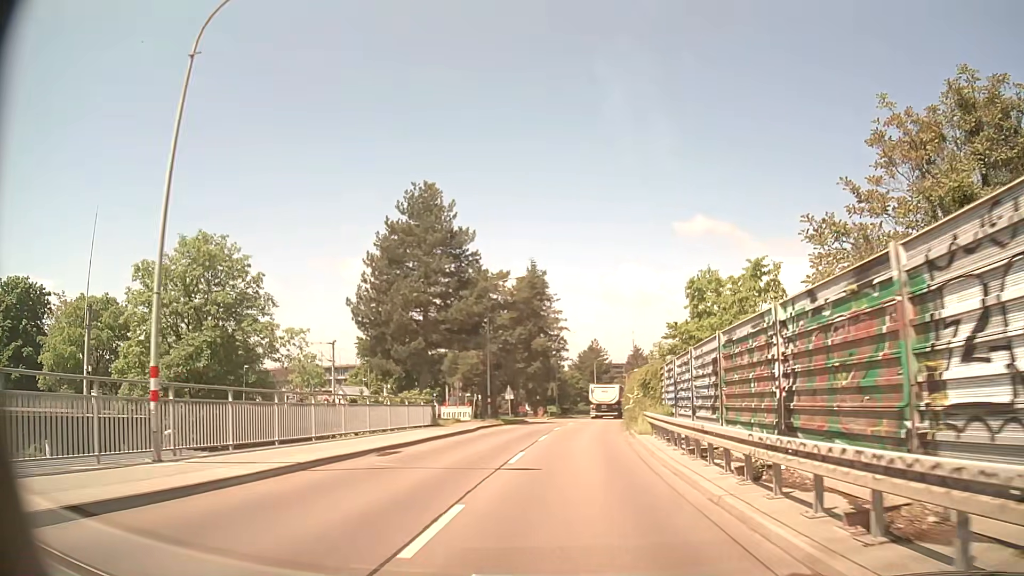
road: tertiary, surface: asphalt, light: Day
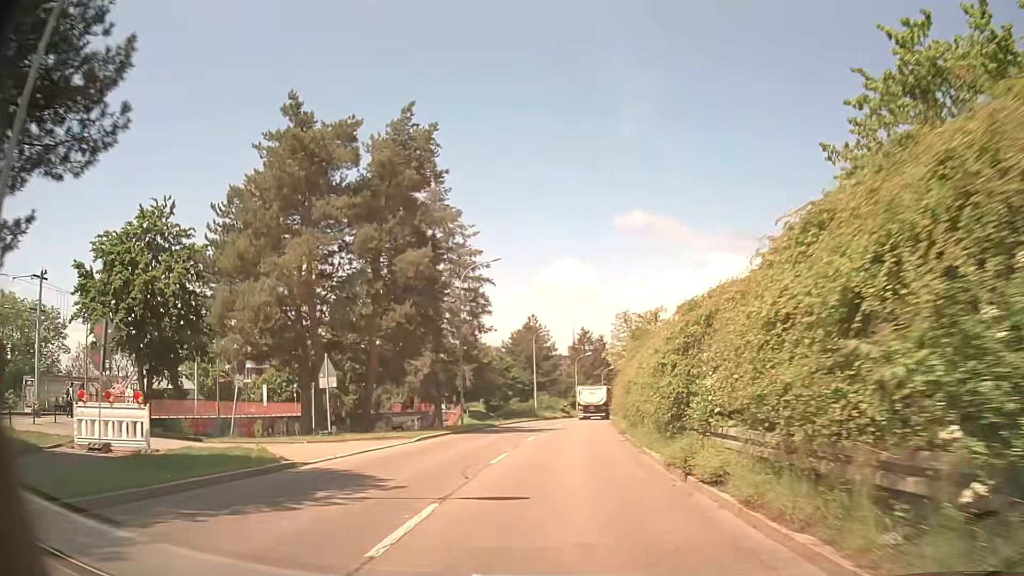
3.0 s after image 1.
(+1.8, +35.8) m; +6°
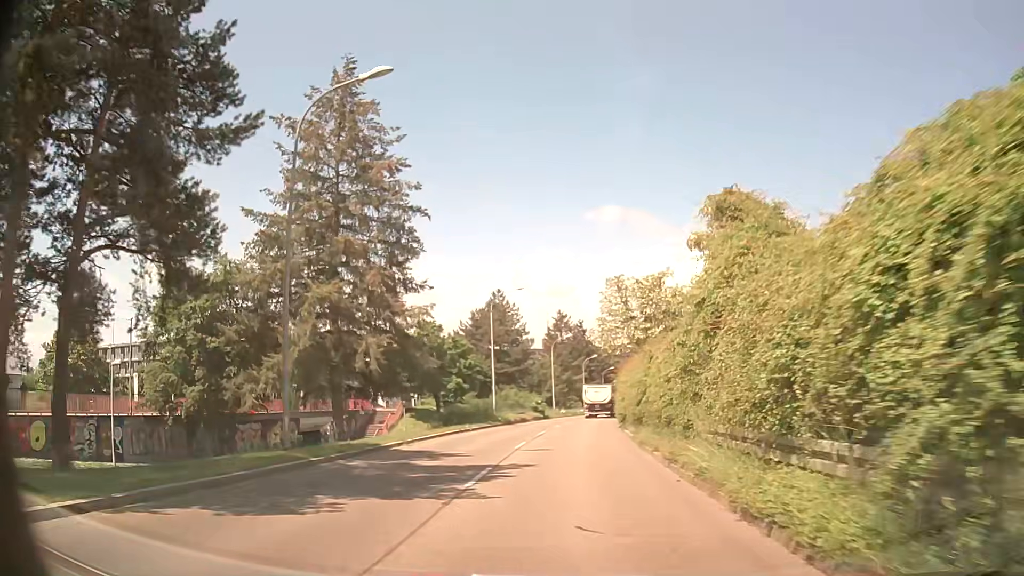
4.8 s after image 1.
(+0.4, +21.9) m; +2°
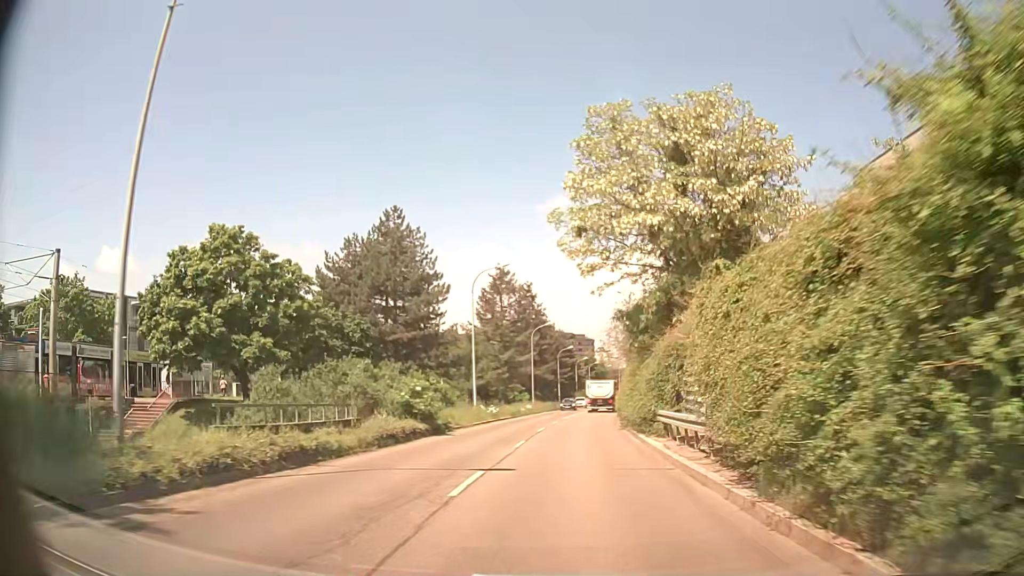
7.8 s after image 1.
(+1.5, +37.2) m; +5°
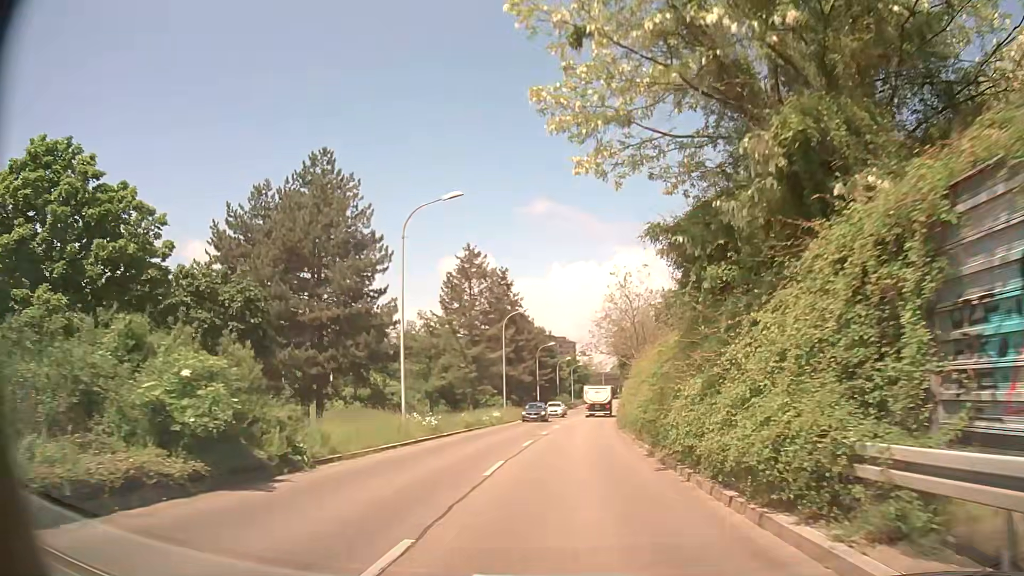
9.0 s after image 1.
(+0.1, +14.4) m; +2°
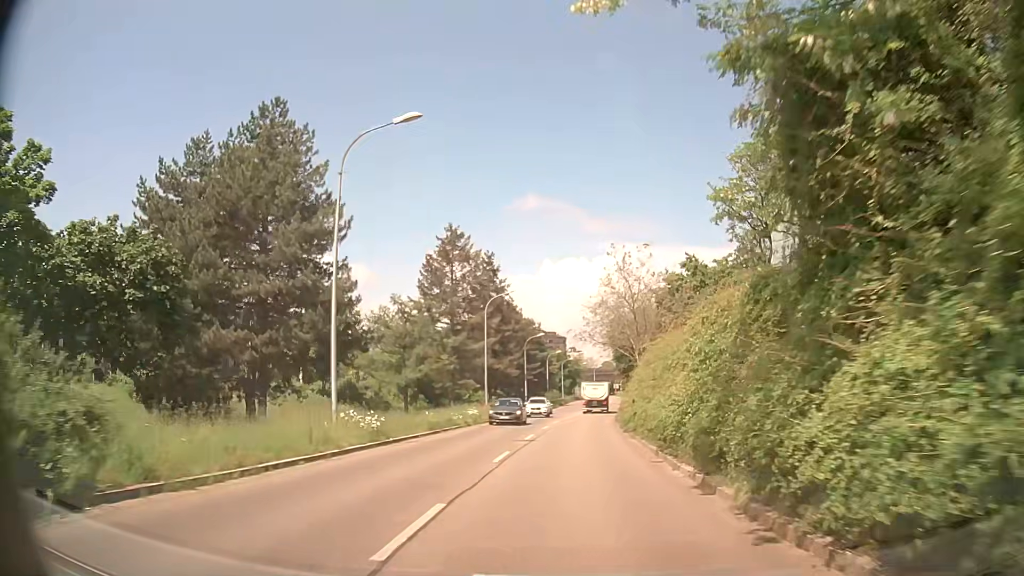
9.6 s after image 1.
(0.0, +7.1) m; +1°
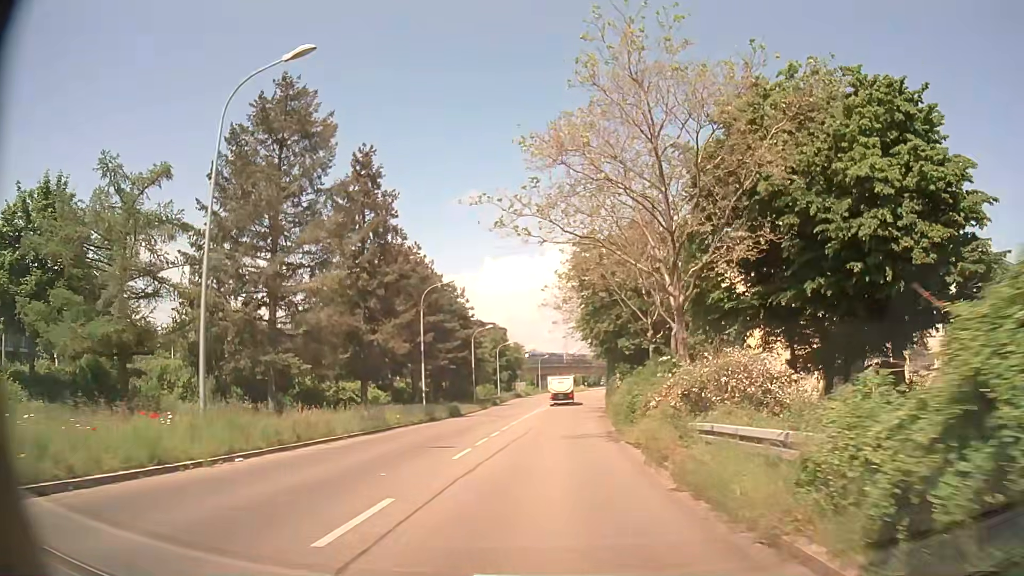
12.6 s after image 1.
(+1.4, +35.4) m; +4°
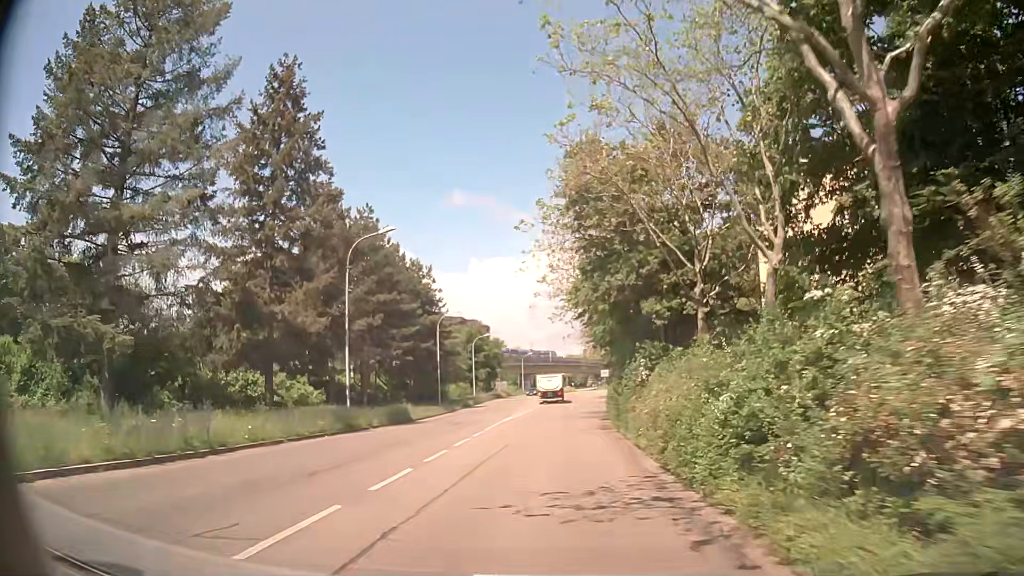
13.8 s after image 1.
(+0.2, +14.2) m; +1°
(0, +10) (0, +20) (+1, +30) (+1, +40) (+2, +50) (+3, +60) (+5, +70) (+6, +80) (+7, +90) (+9, +100) m
